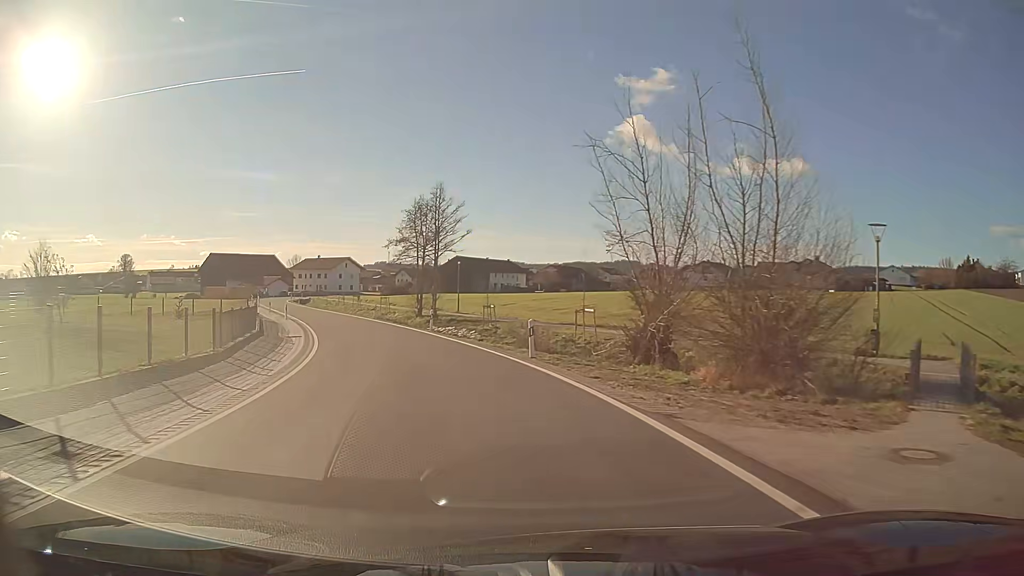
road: secondary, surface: asphalt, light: Day
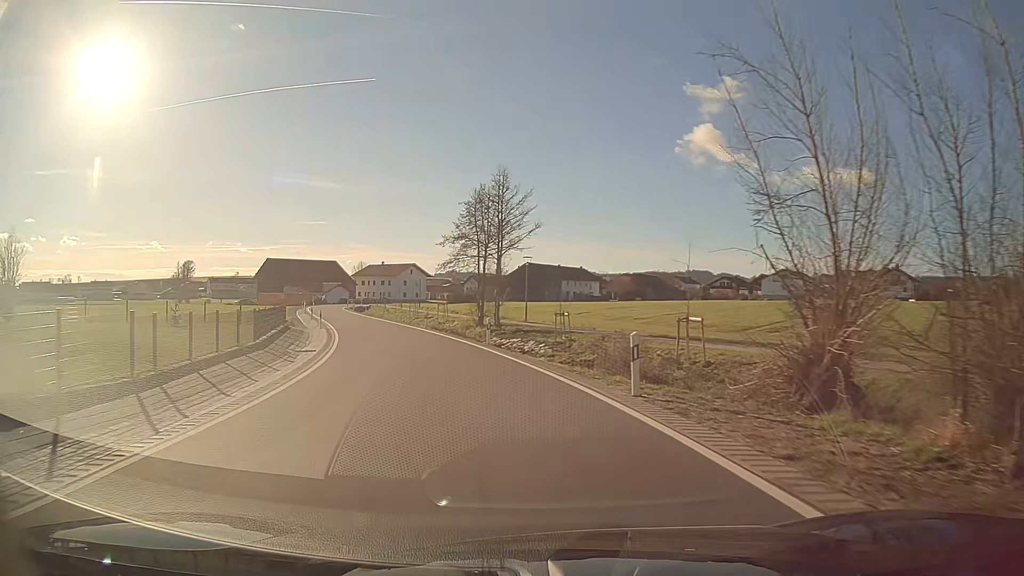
(-0.4, +7.5) m; -6°
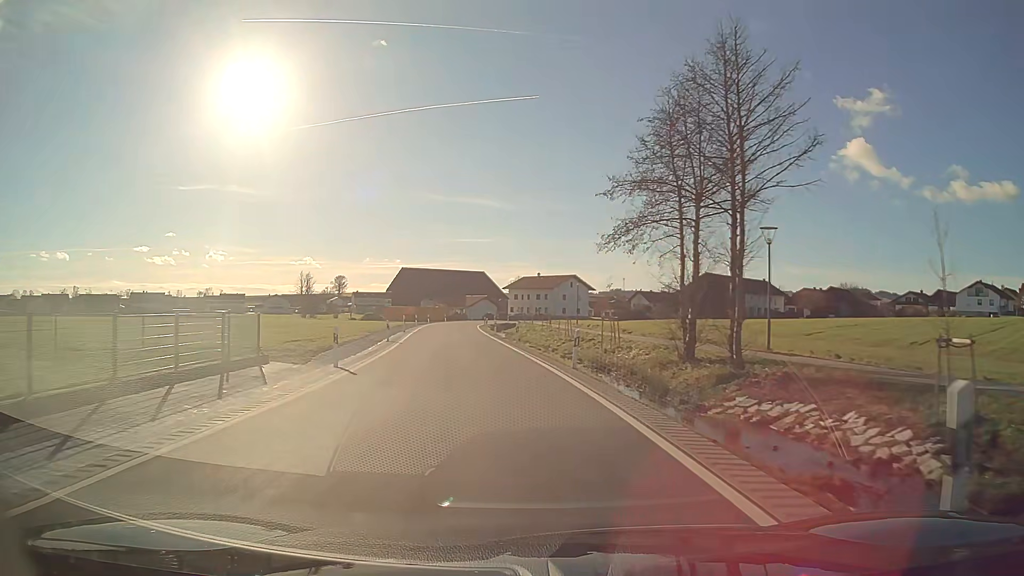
(-2.6, +22.7) m; -13°
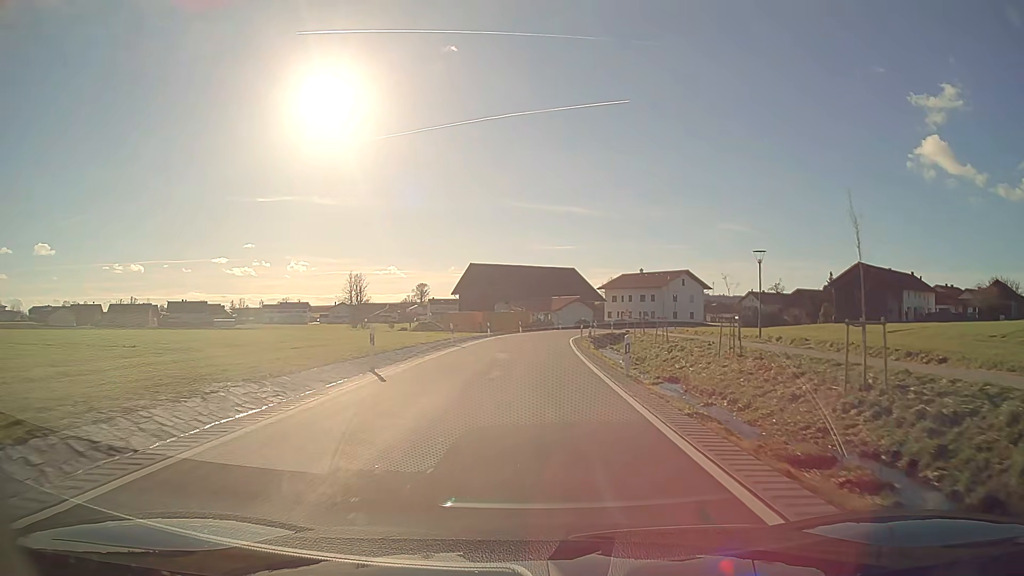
(-2.3, +31.1) m; -6°
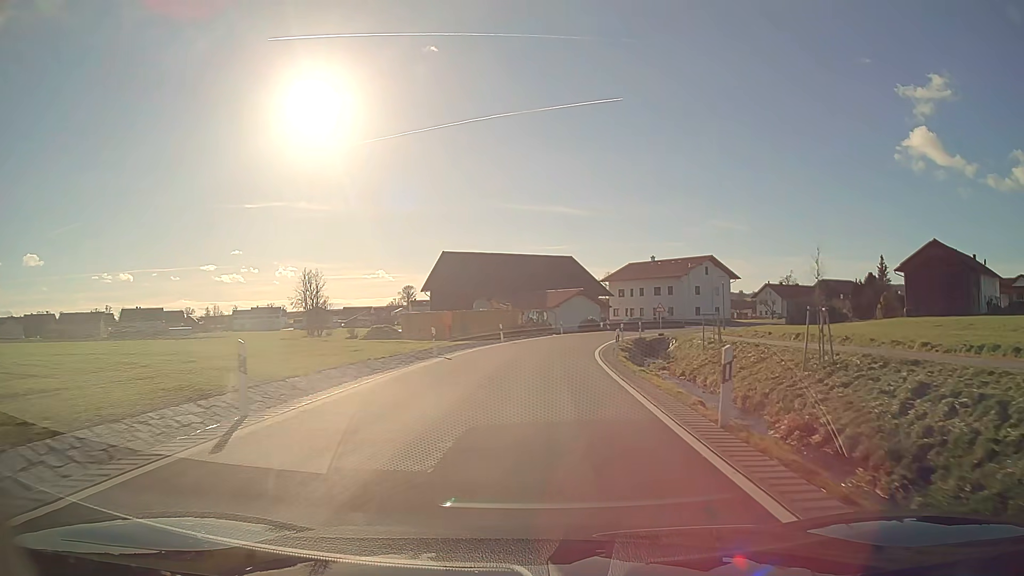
(+0.1, +23.7) m; +1°
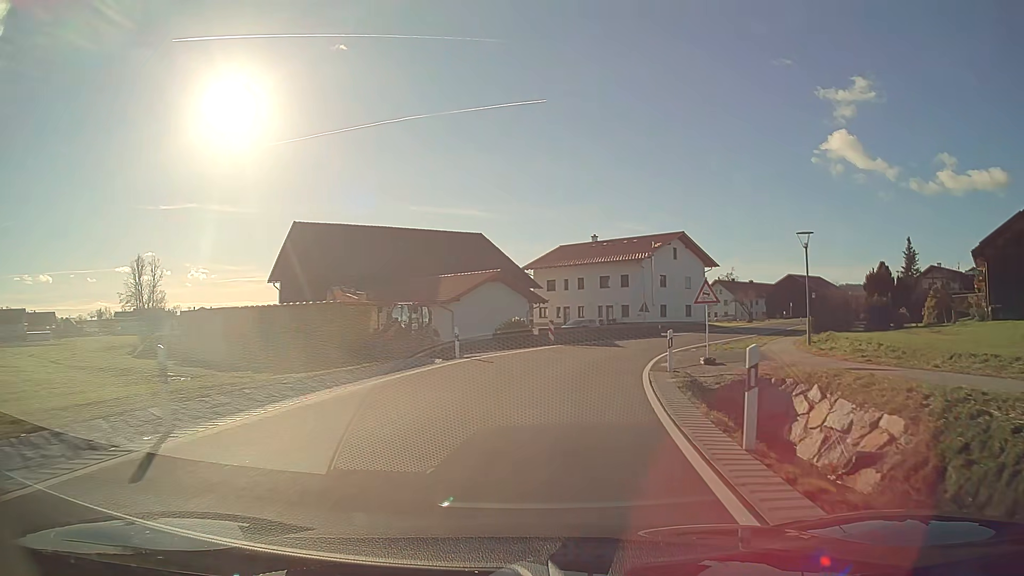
(+1.7, +30.6) m; +9°
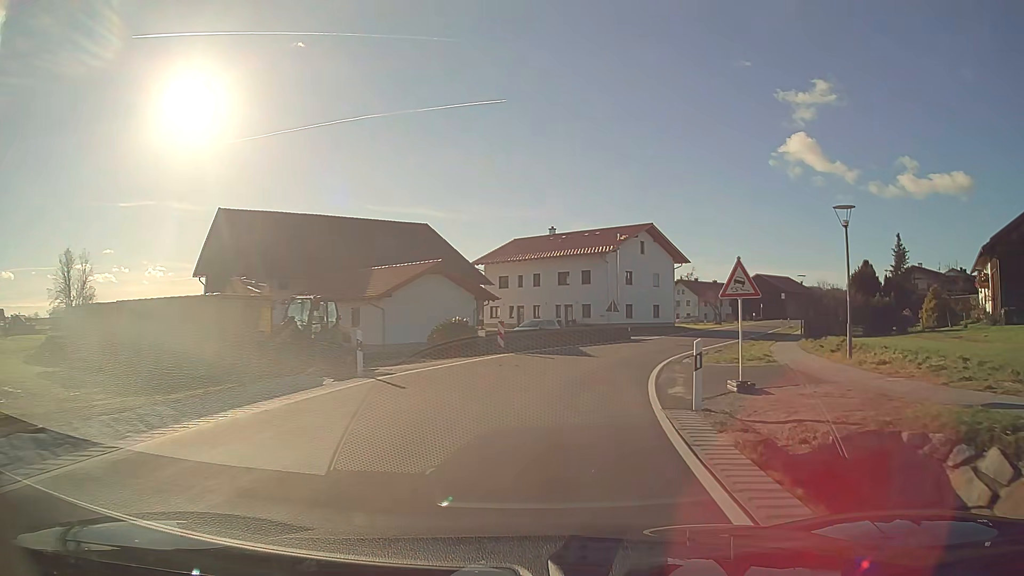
(+0.2, +7.3) m; +4°
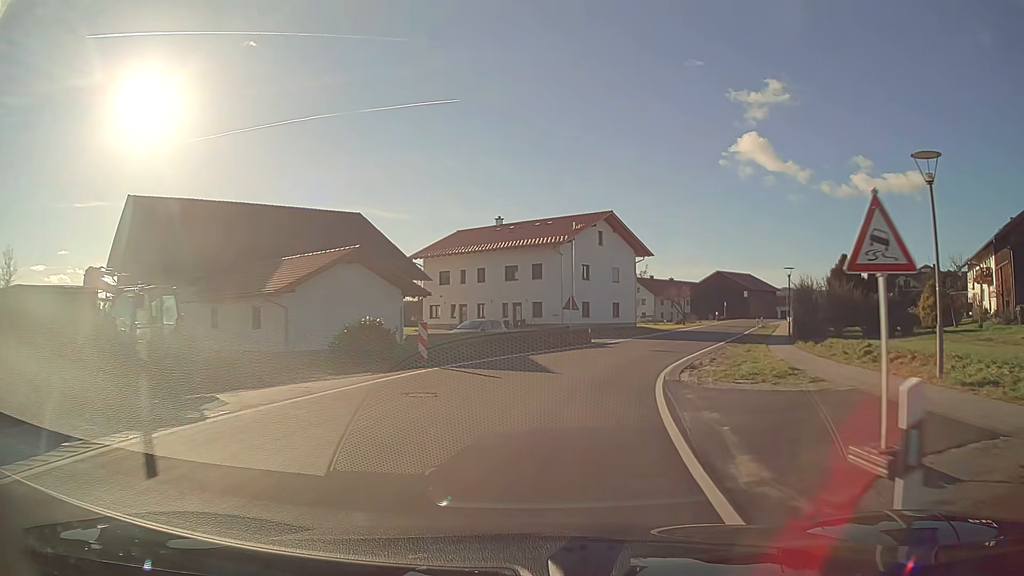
(+0.3, +7.3) m; +4°
